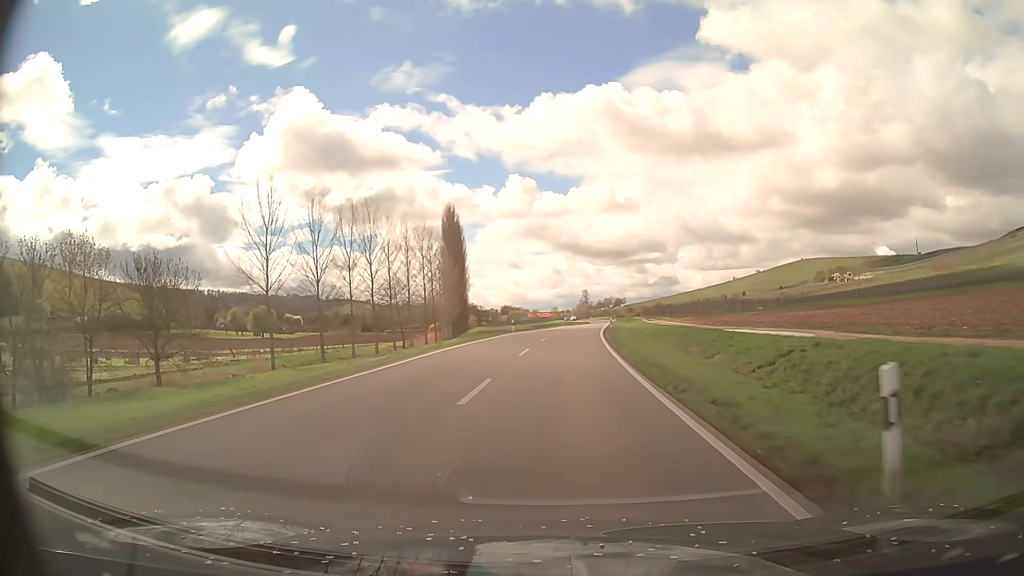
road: primary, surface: asphalt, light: Day
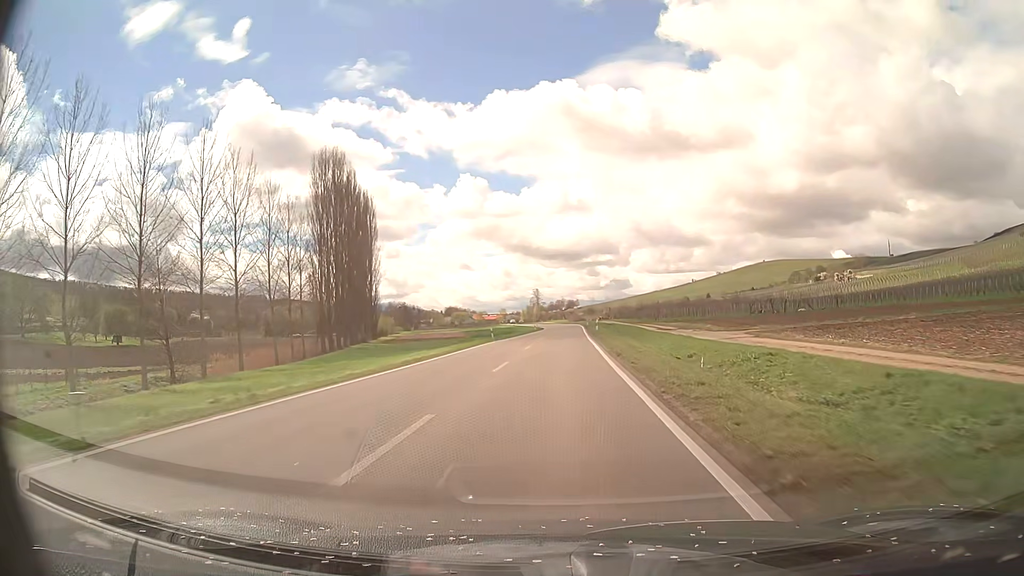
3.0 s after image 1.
(+2.2, +52.8) m; +4°
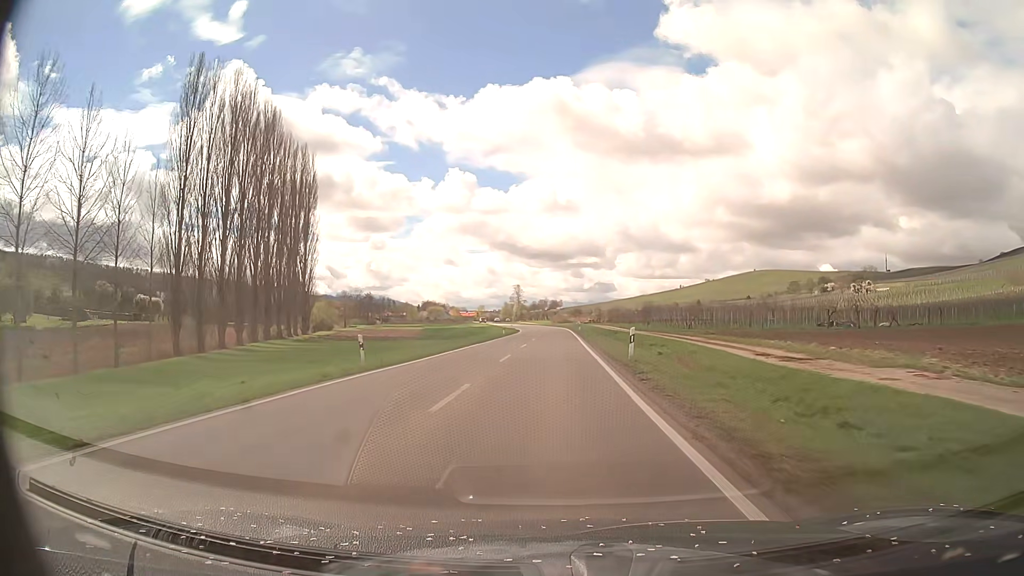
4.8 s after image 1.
(+0.5, +31.7) m; +2°
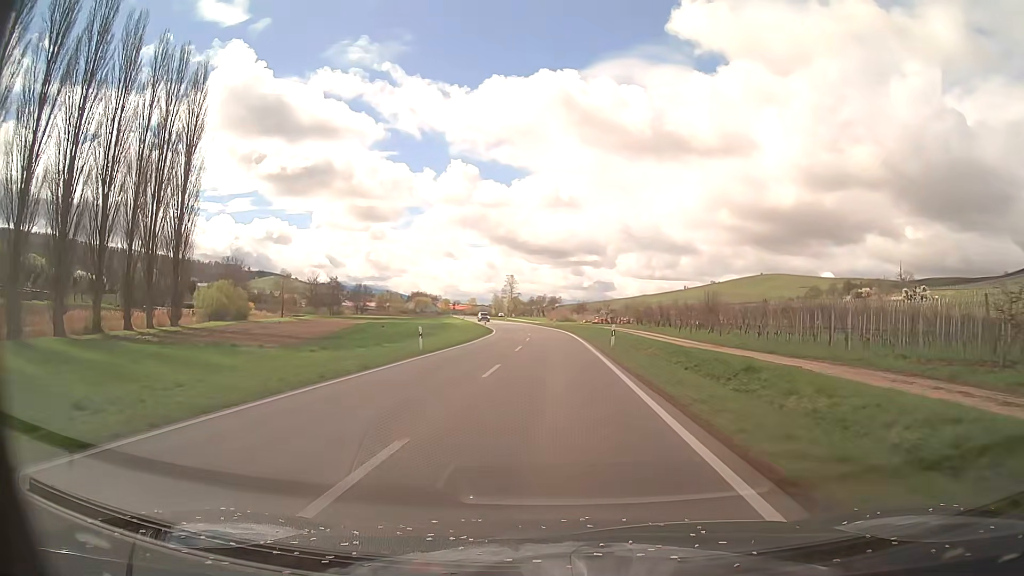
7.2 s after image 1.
(+0.2, +42.4) m; 0°
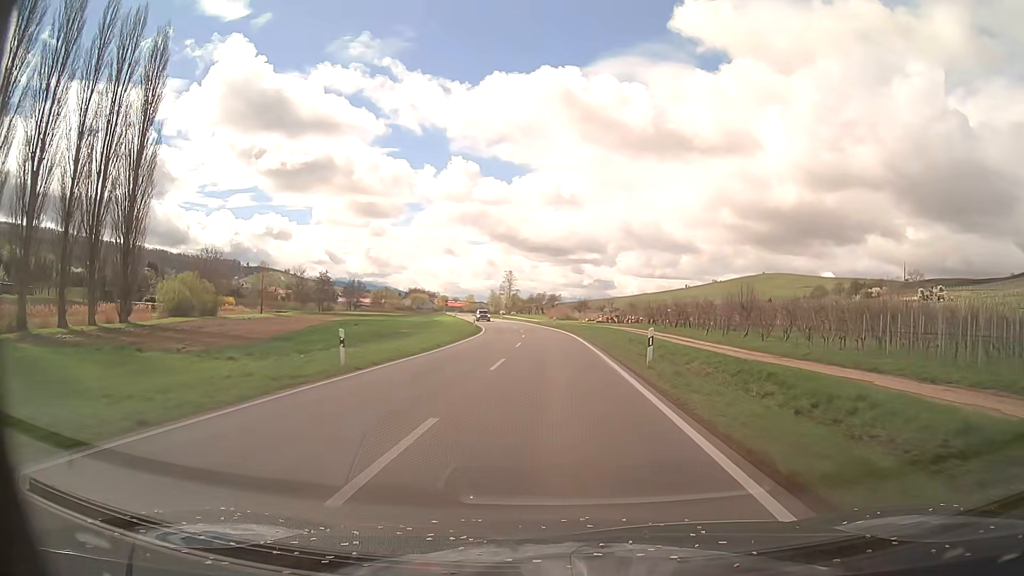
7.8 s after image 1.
(0.0, +10.6) m; 0°
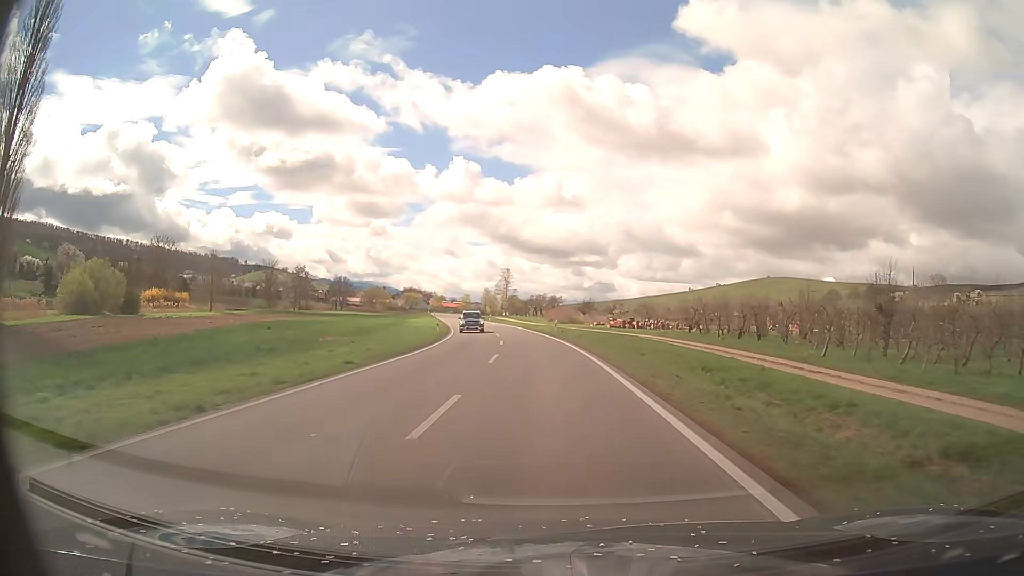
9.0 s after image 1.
(-0.1, +21.3) m; 0°
(0, +10) (0, +20) (-1, +30) (-1, +40) (-2, +50) (-4, +60) (-6, +70) (-7, +79) (-10, +89) (-12, +99) m
